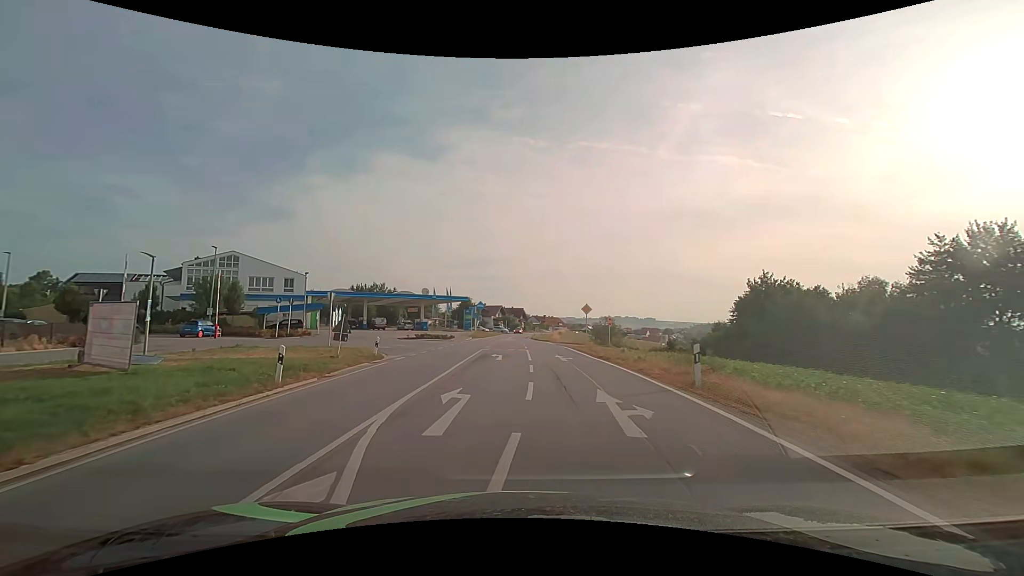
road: secondary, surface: asphalt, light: Day
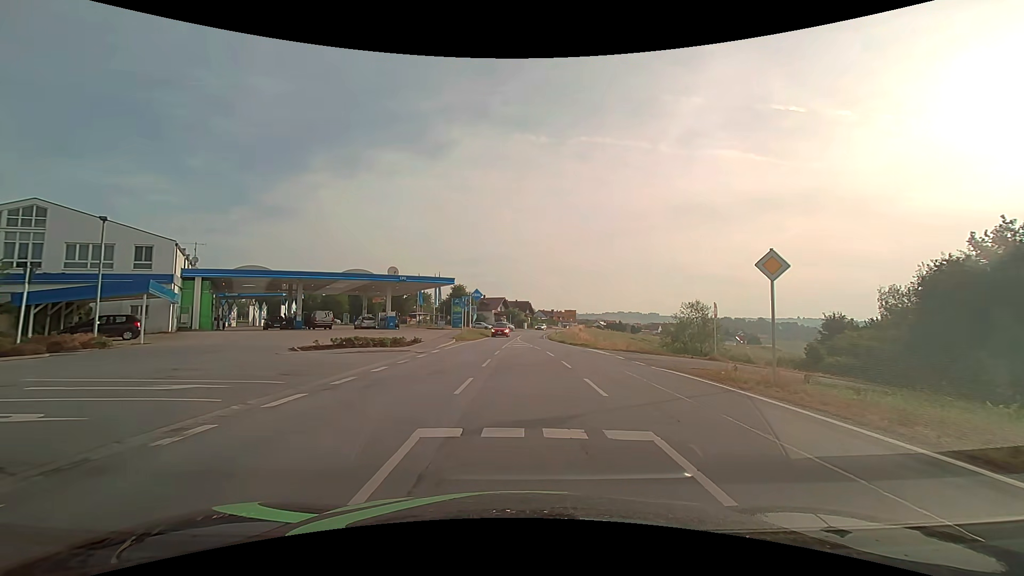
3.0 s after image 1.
(-1.1, +25.1) m; 0°
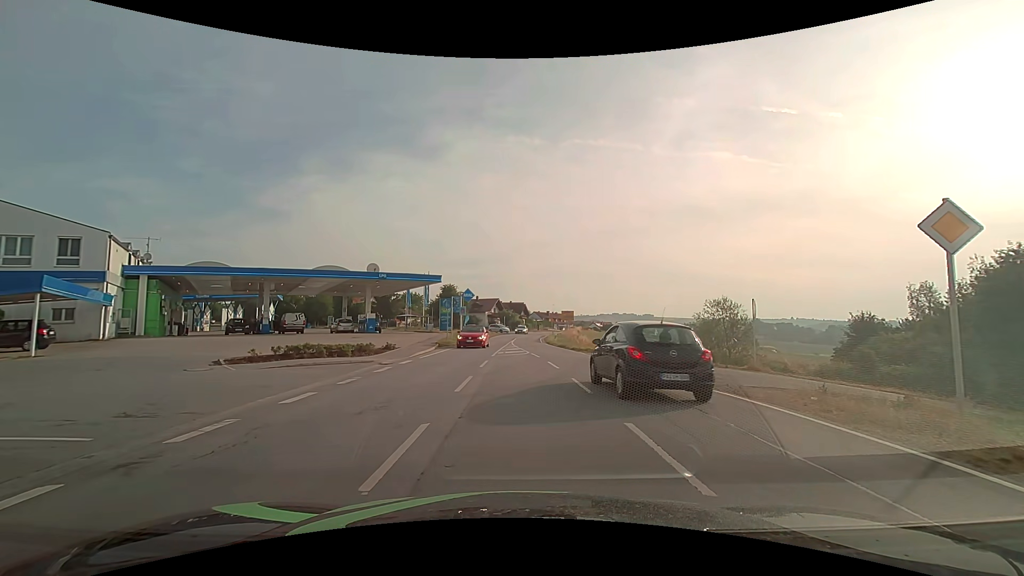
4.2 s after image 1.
(0.0, +5.0) m; 0°
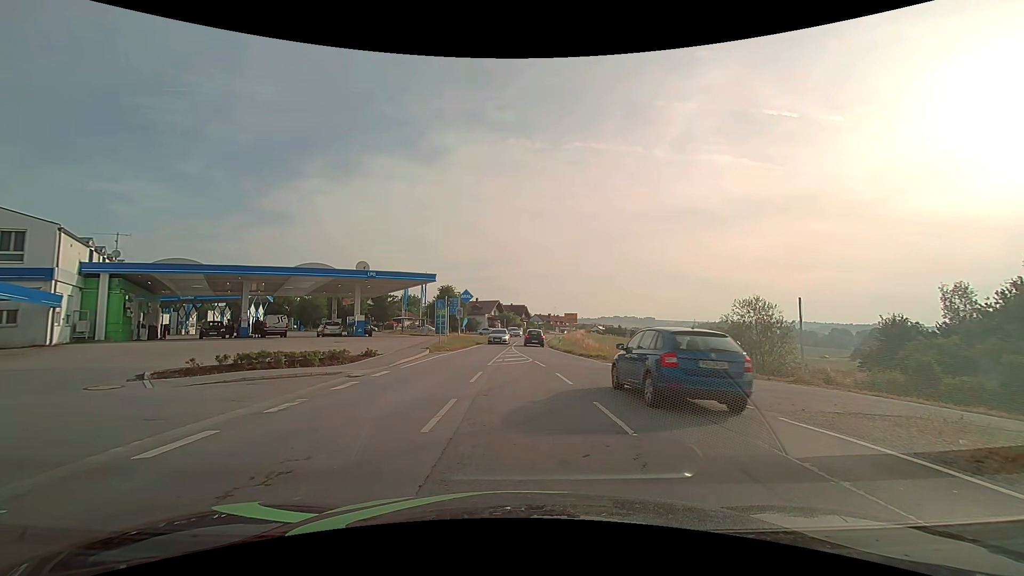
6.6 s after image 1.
(0.0, +3.3) m; 0°
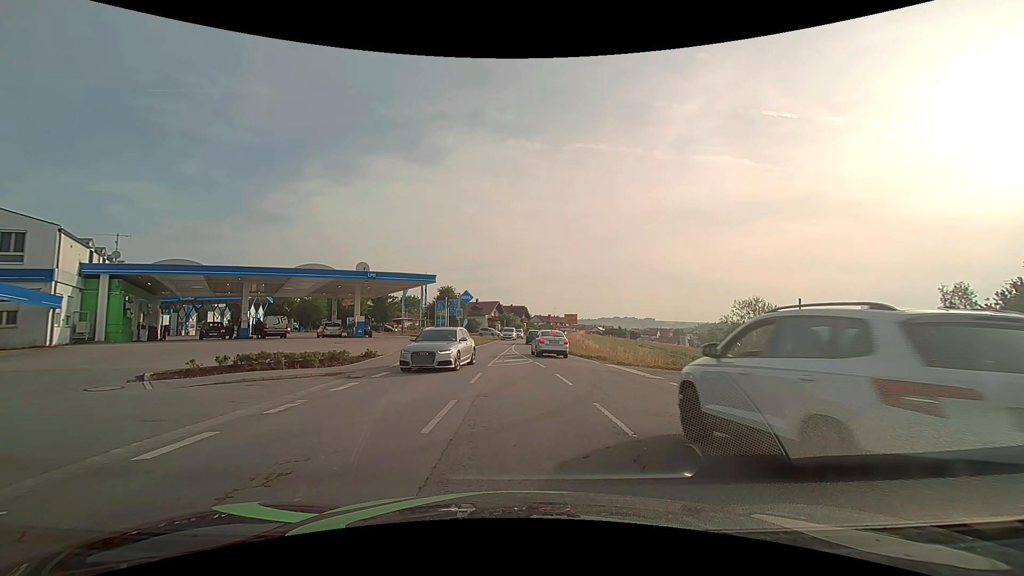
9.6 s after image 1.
(0.0, +0.1) m; 0°
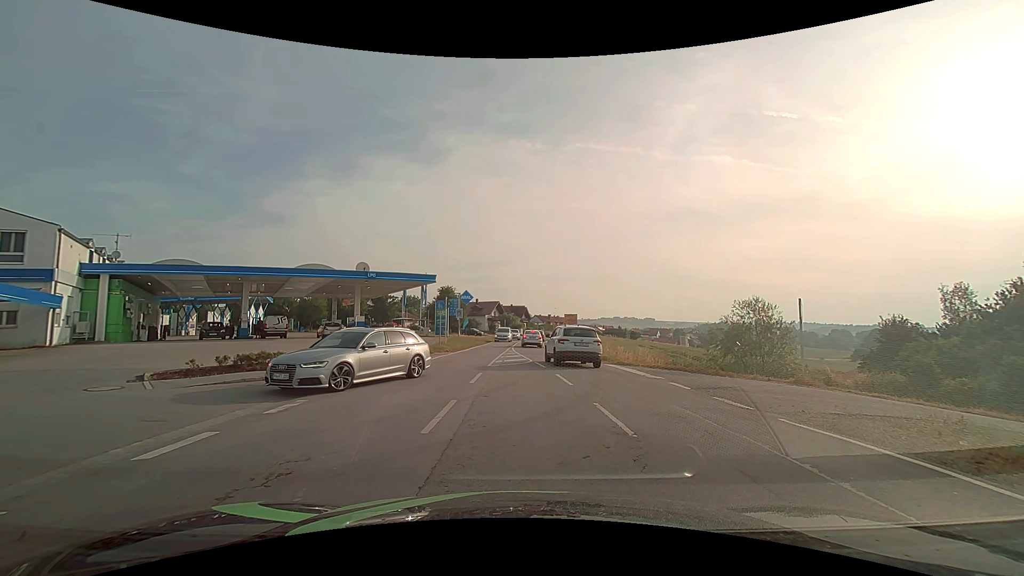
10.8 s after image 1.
(0.0, 0.0) m; 0°
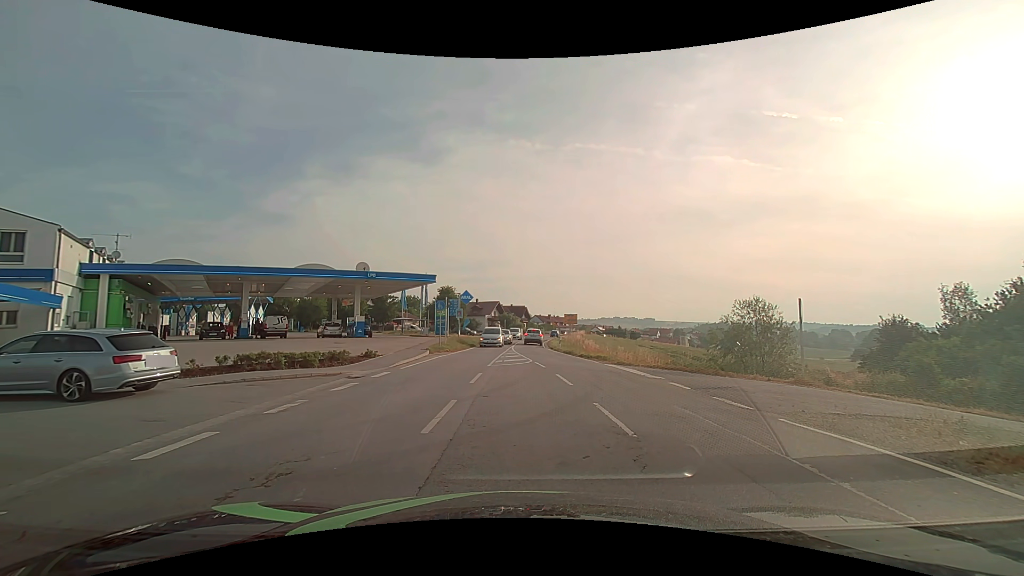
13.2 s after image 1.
(0.0, 0.0) m; 0°
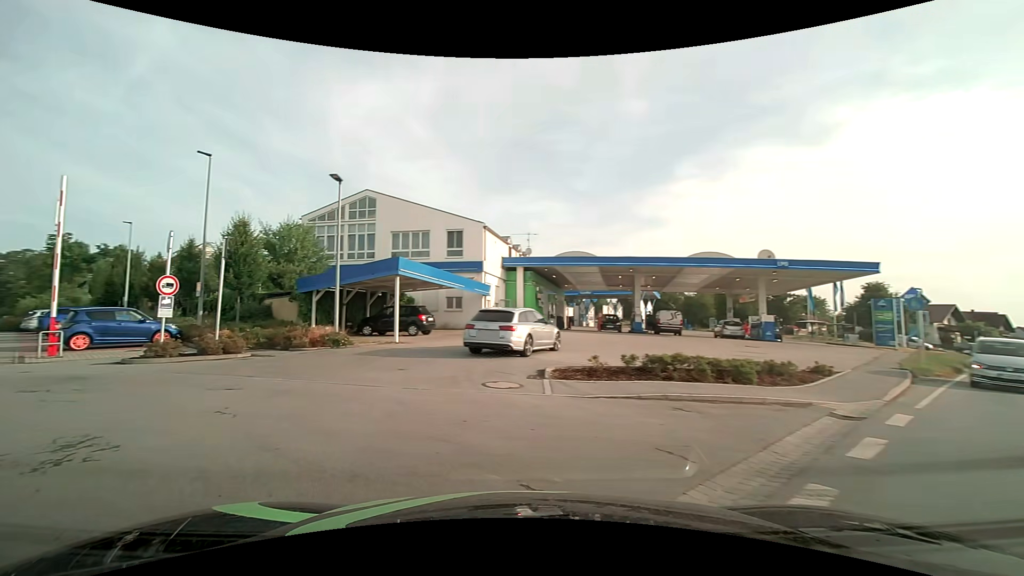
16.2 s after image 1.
(-2.1, +6.2) m; -38°
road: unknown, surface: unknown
